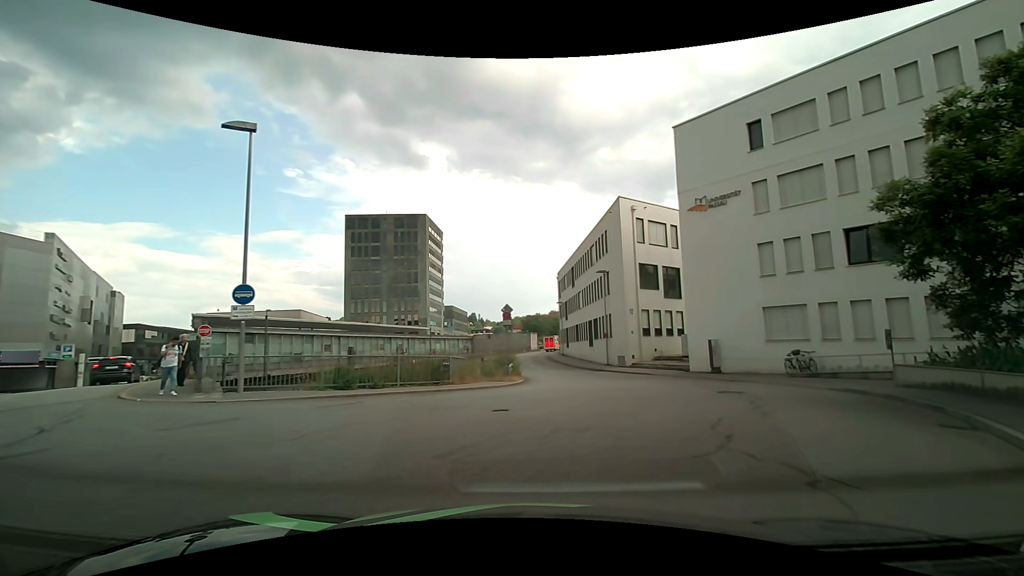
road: residential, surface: asphalt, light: Day
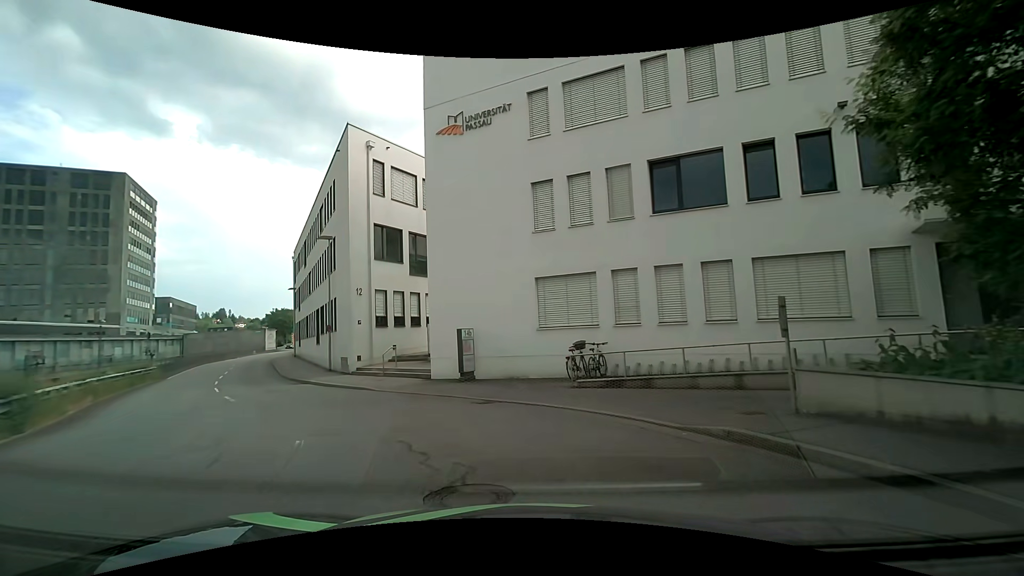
(+3.4, +11.6) m; +25°
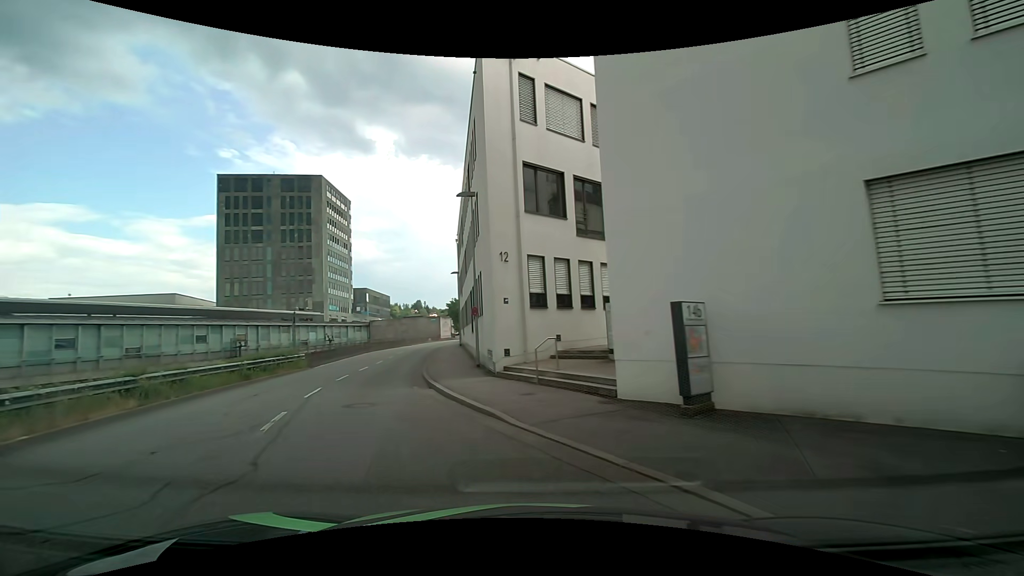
(-1.5, +9.0) m; -21°
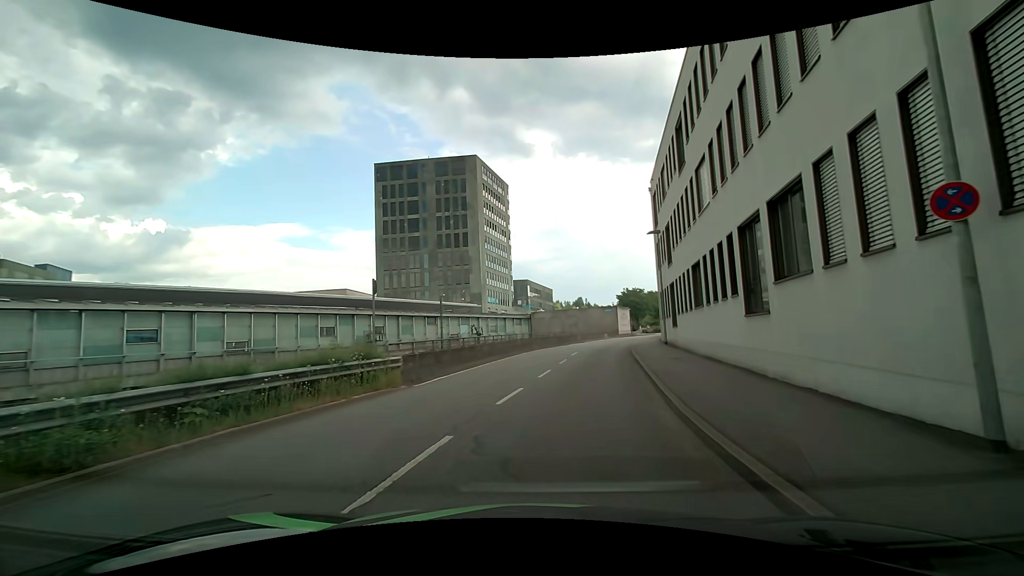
(-4.4, +16.4) m; -18°
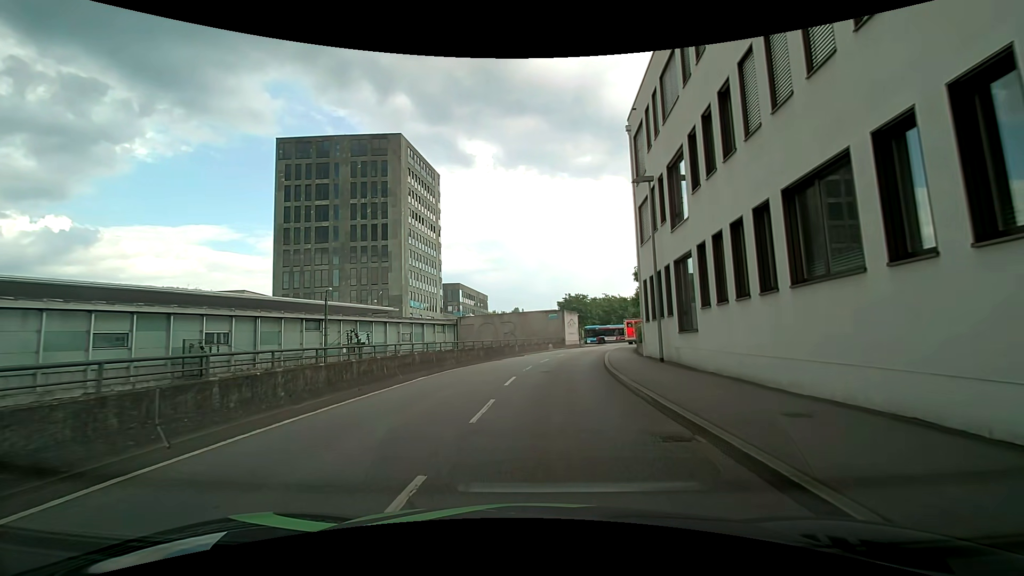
(+1.0, +13.7) m; +7°
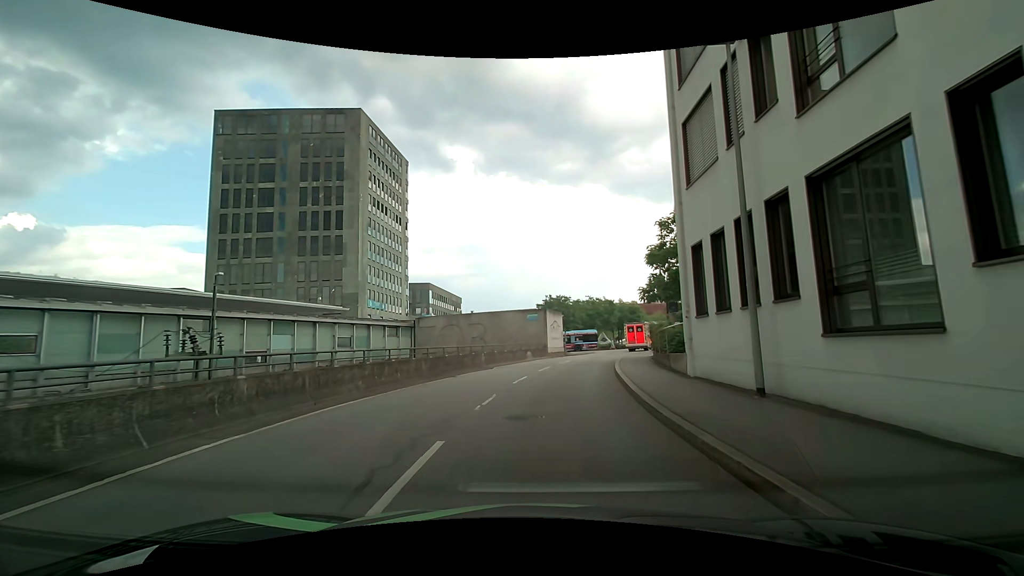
(+0.4, +10.2) m; +3°
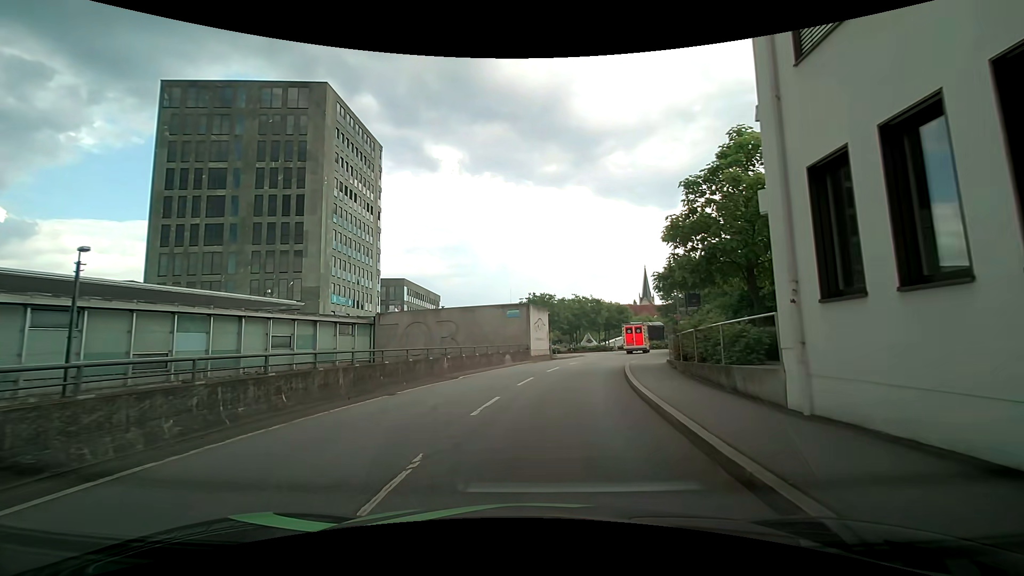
(+0.1, +6.6) m; +2°
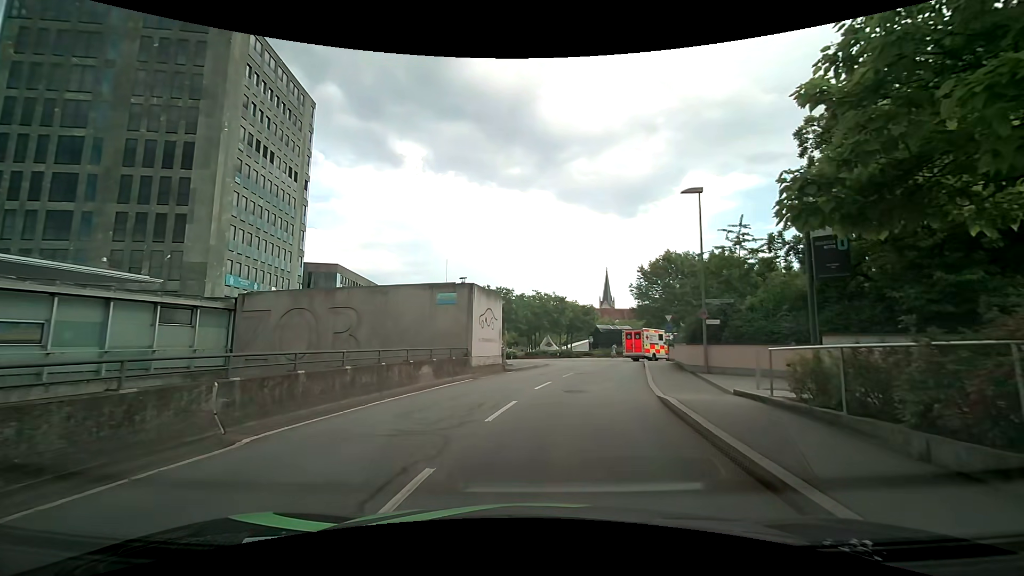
(+0.3, +12.7) m; +3°
